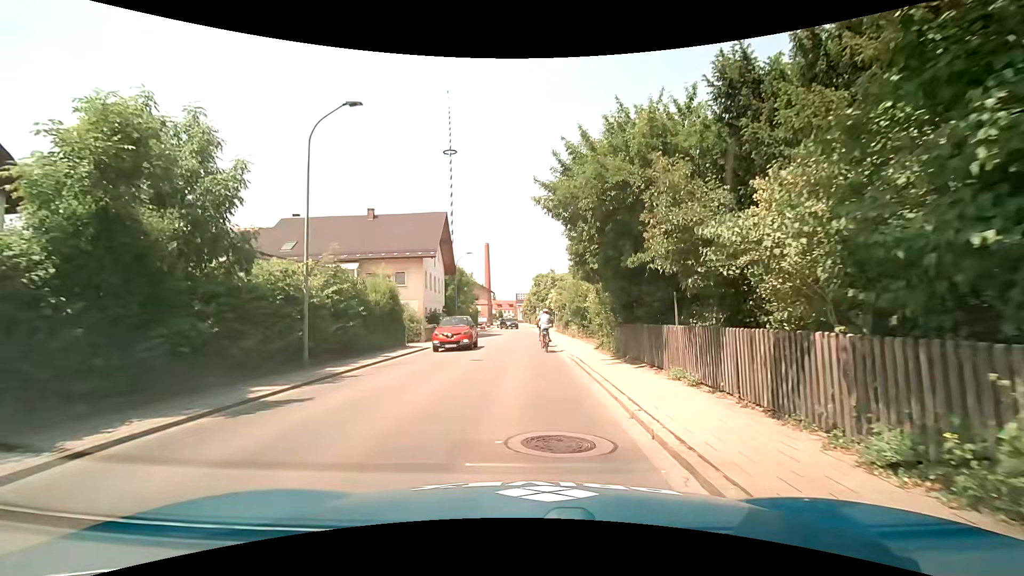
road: tertiary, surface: asphalt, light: Day
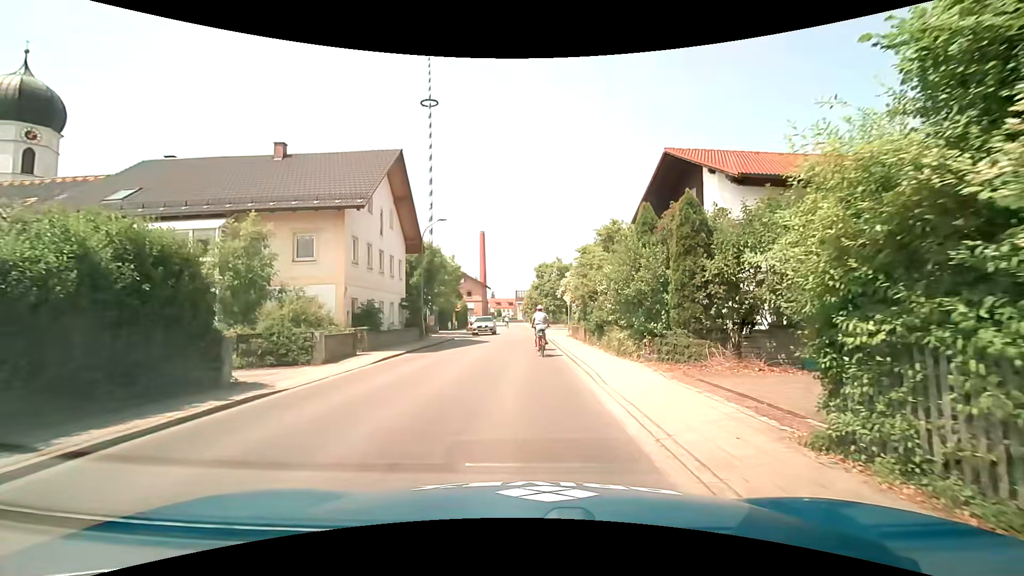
(0.0, +16.0) m; -1°
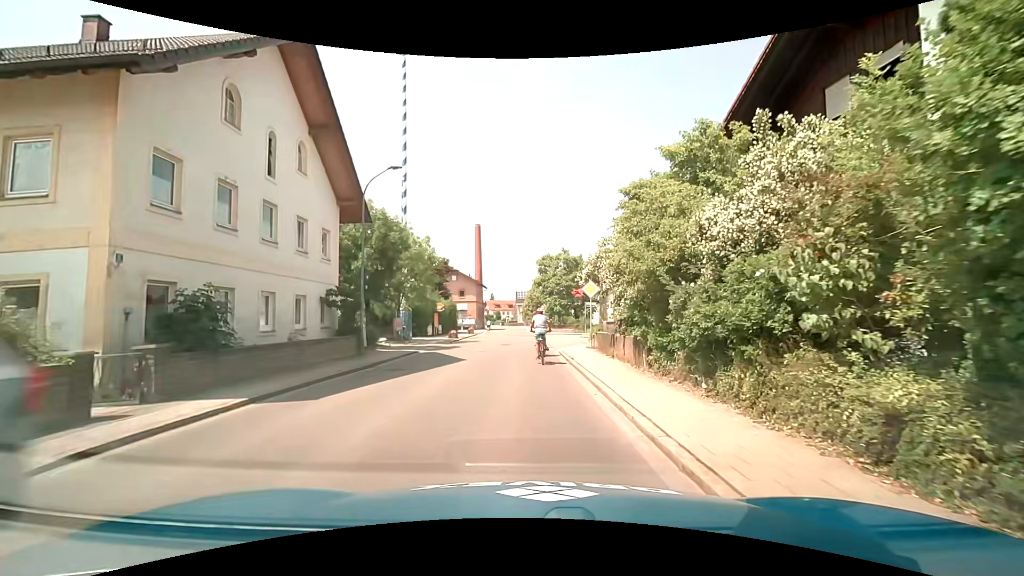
(+0.4, +11.9) m; +1°
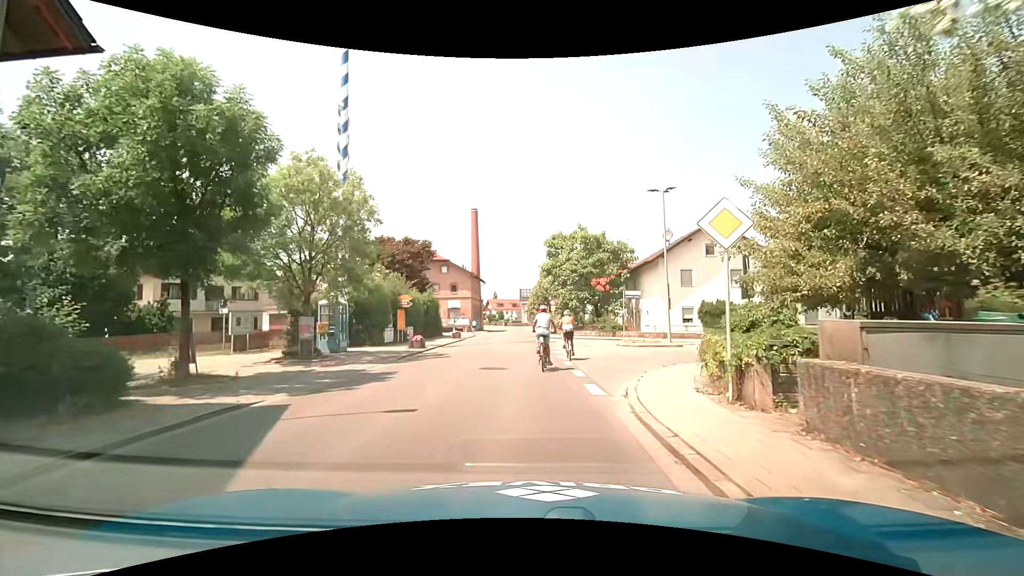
(-0.1, +15.1) m; -1°
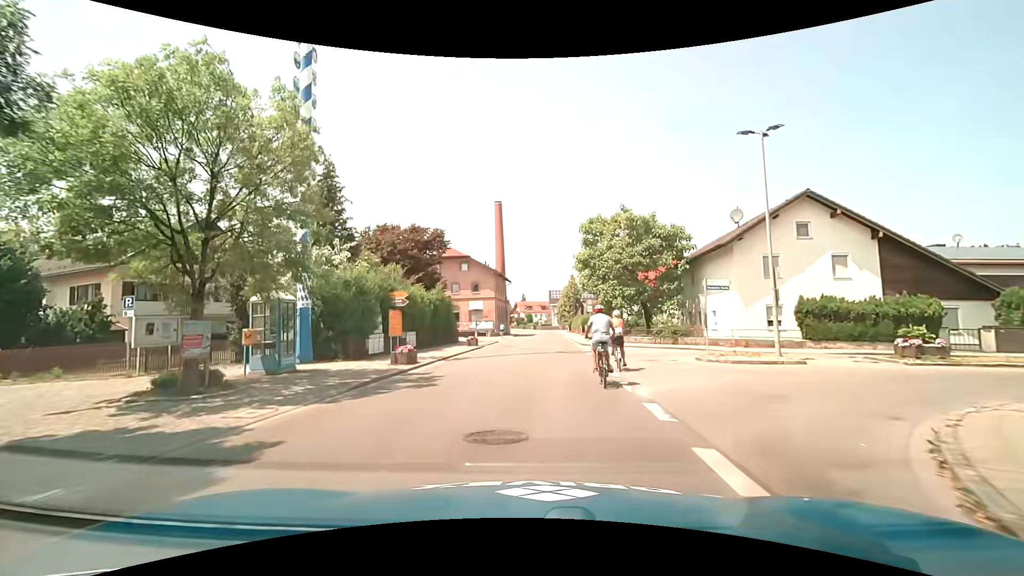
(-0.1, +8.7) m; -3°
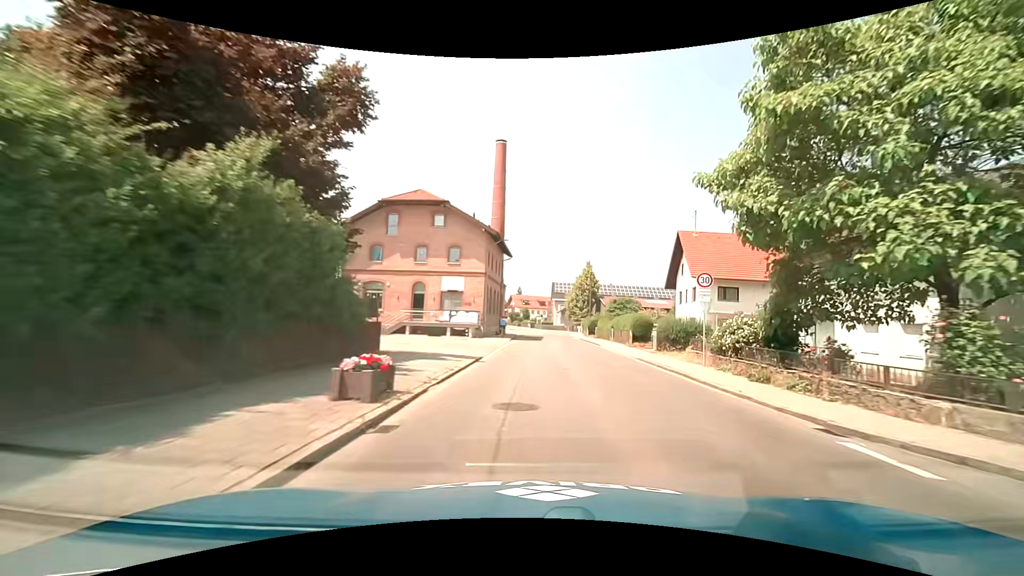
(-1.3, +26.5) m; +1°
